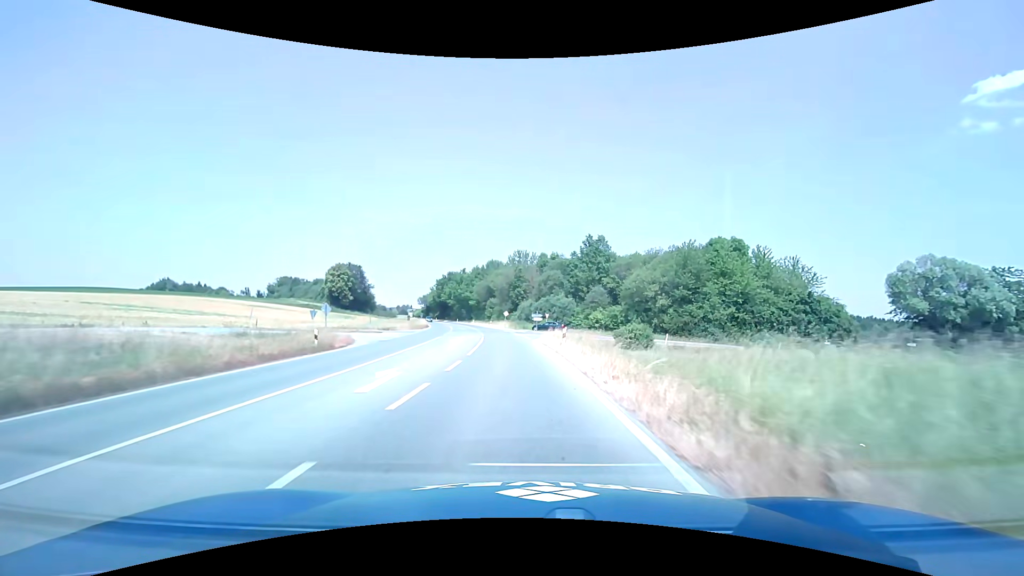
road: secondary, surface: asphalt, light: Day
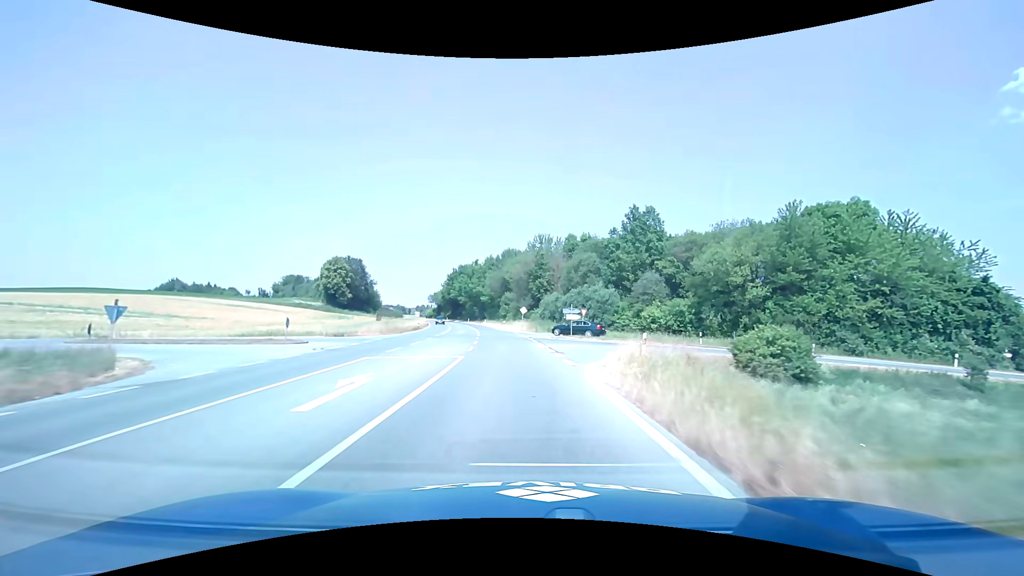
(-0.4, +22.4) m; -2°
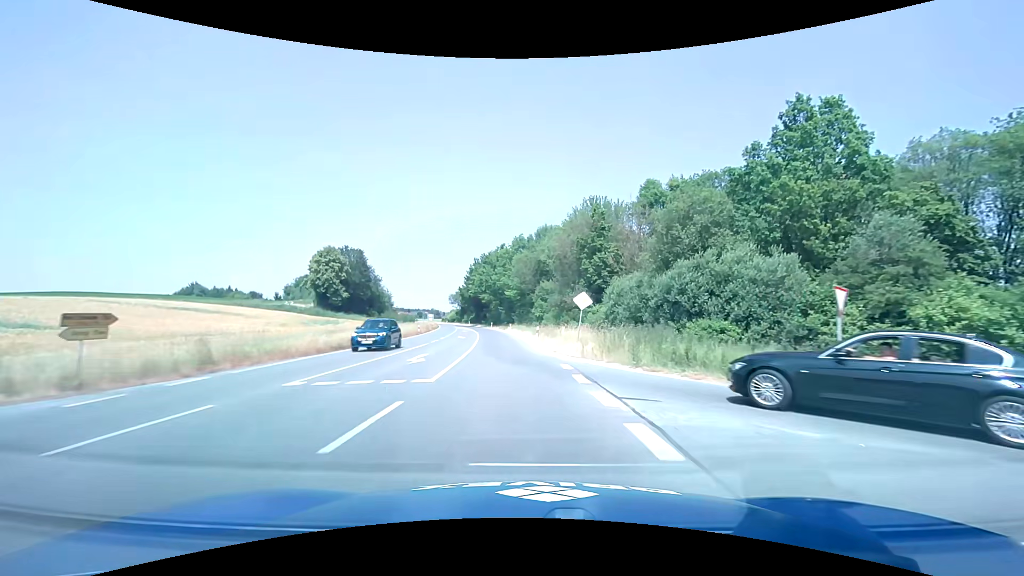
(-1.3, +33.9) m; -4°
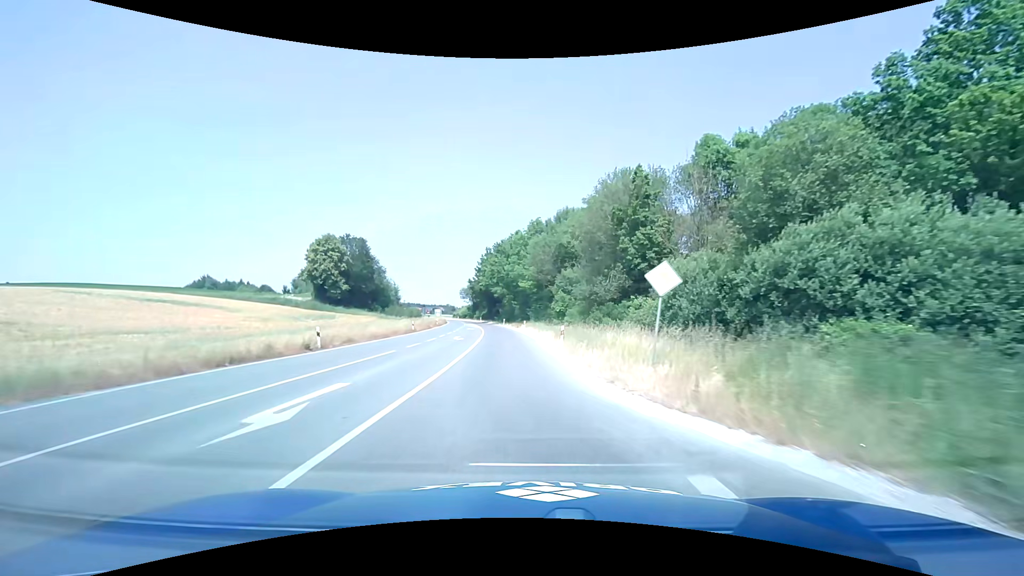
(-0.2, +11.4) m; -2°
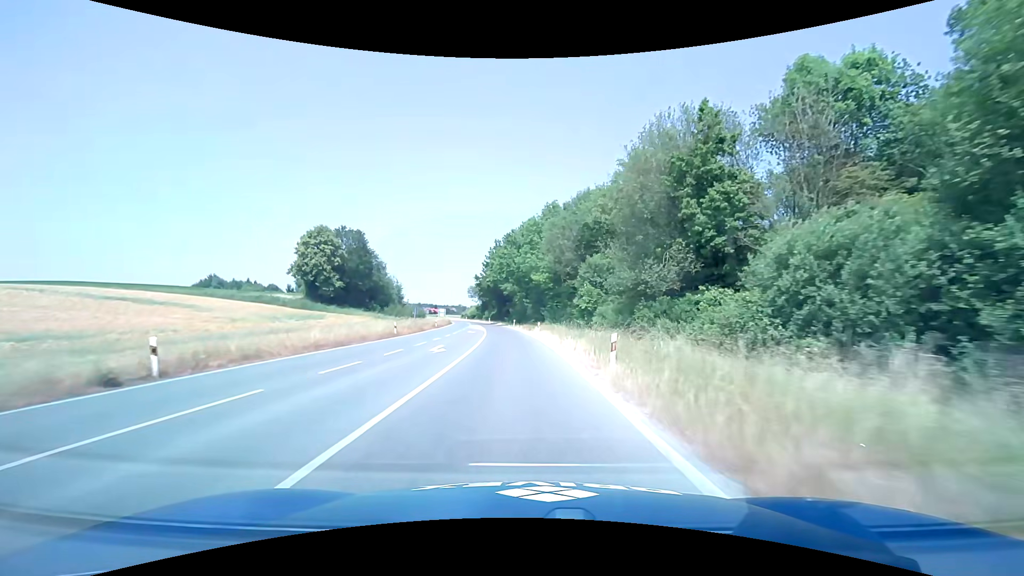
(-0.2, +11.4) m; -2°
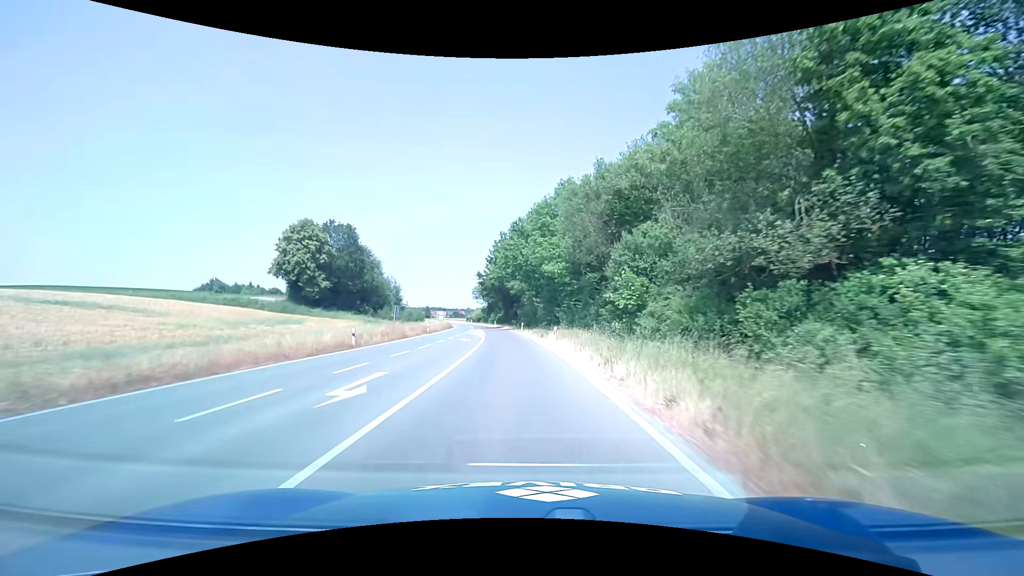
(-0.1, +11.5) m; -1°
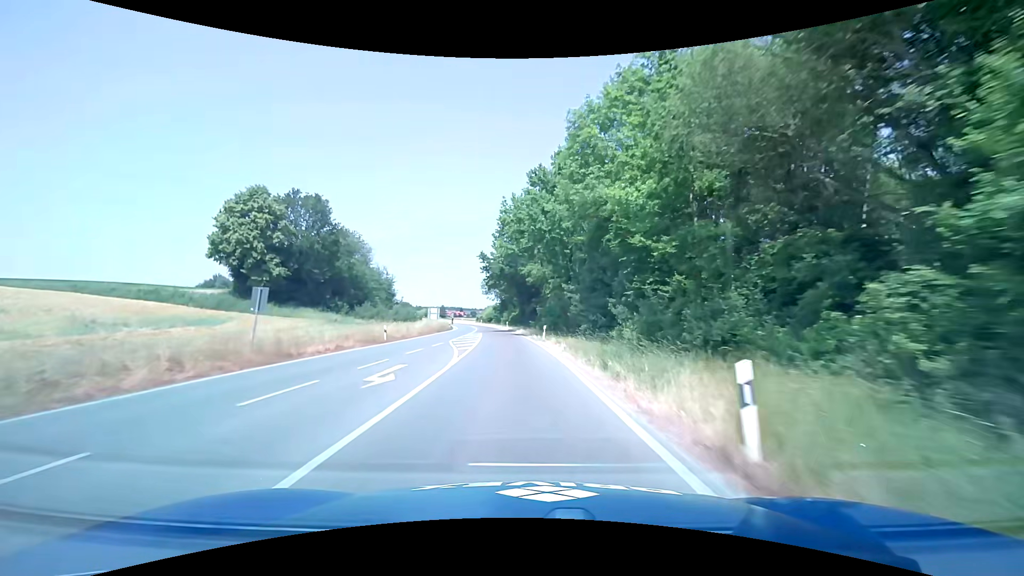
(-0.4, +23.1) m; -2°
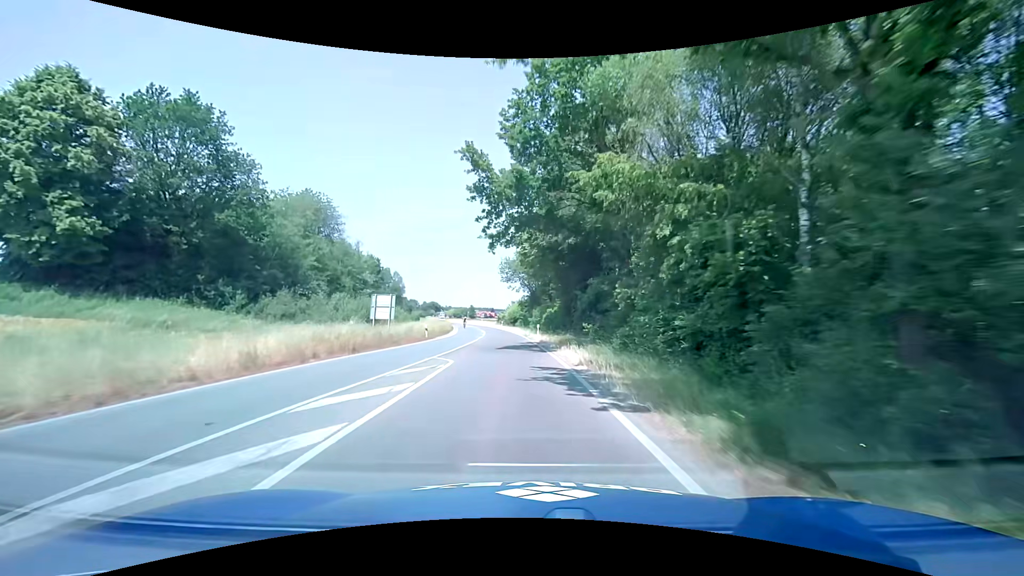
(-1.3, +34.8) m; -3°
(0, +10) (-1, +20) (-1, +30) (-2, +40) (-3, +50) (-4, +60) (-5, +70) (-7, +80) (-9, +89) (-11, +99) m
